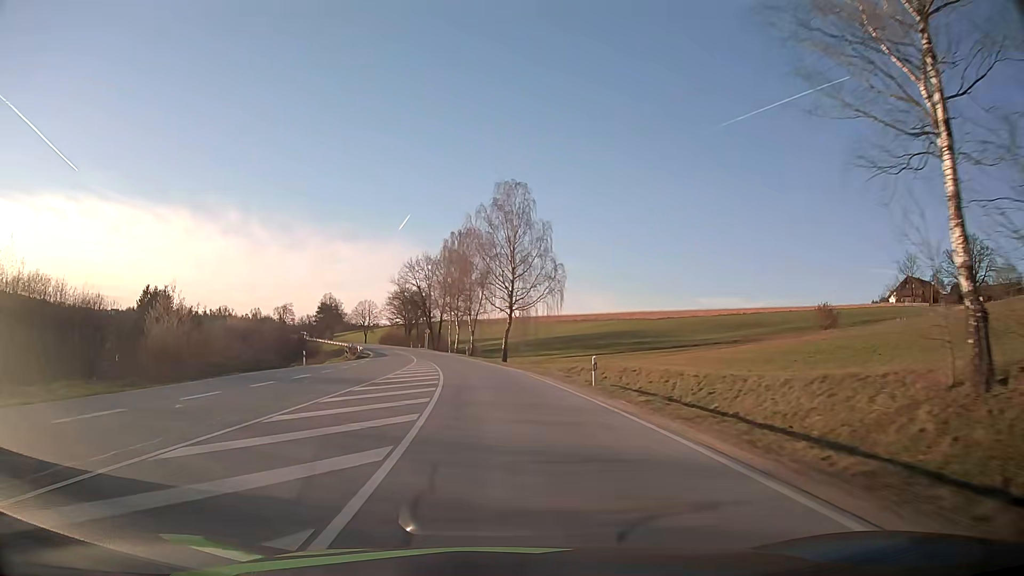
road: secondary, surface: asphalt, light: Day
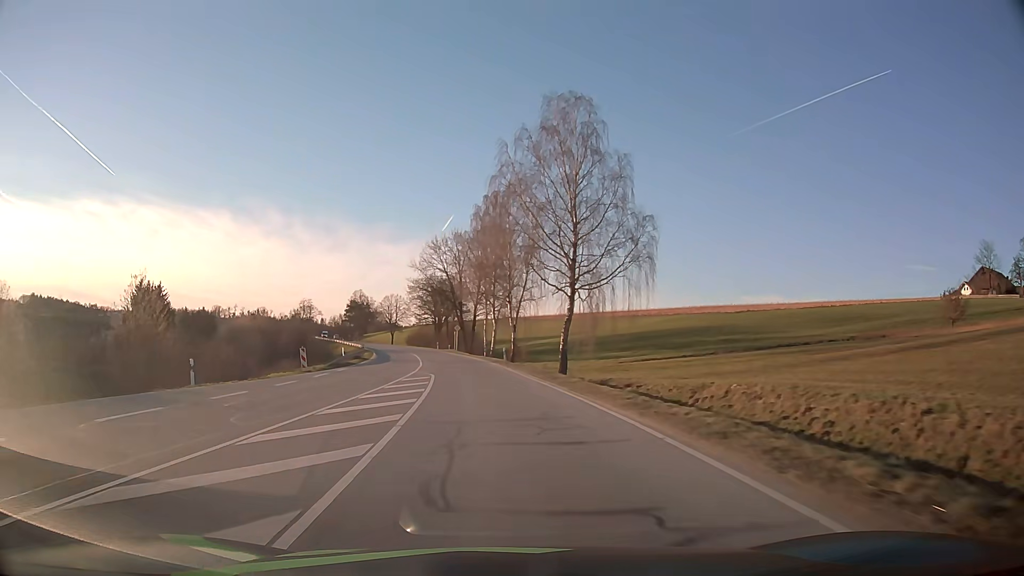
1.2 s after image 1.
(-0.8, +23.5) m; -4°
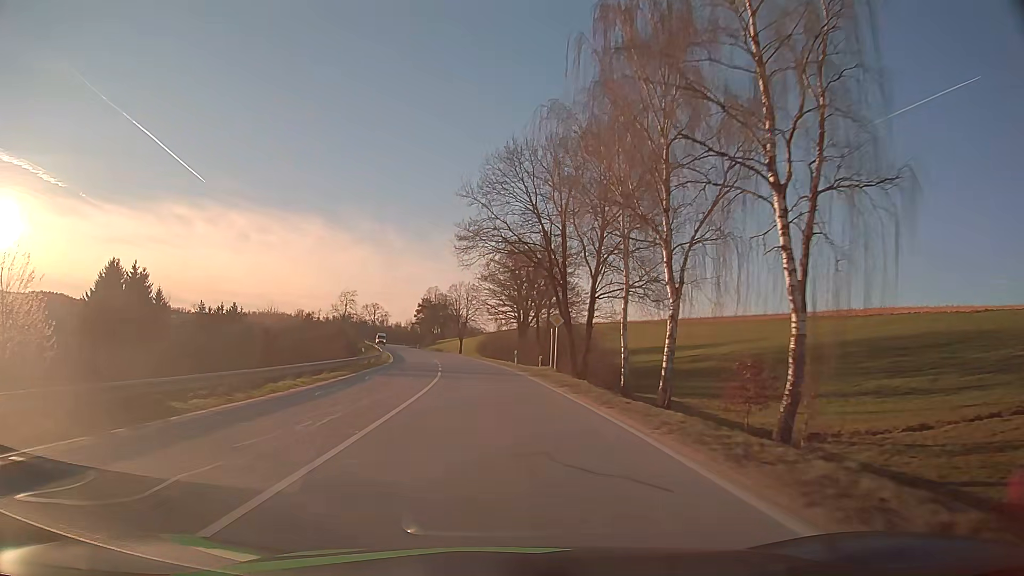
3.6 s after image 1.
(-3.2, +44.8) m; -8°
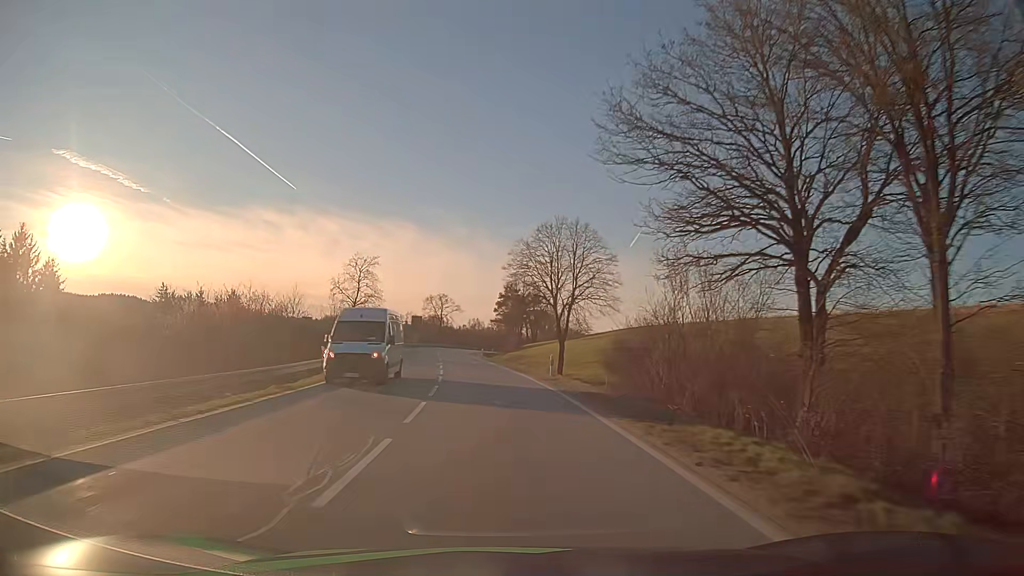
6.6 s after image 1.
(-3.7, +55.3) m; -8°
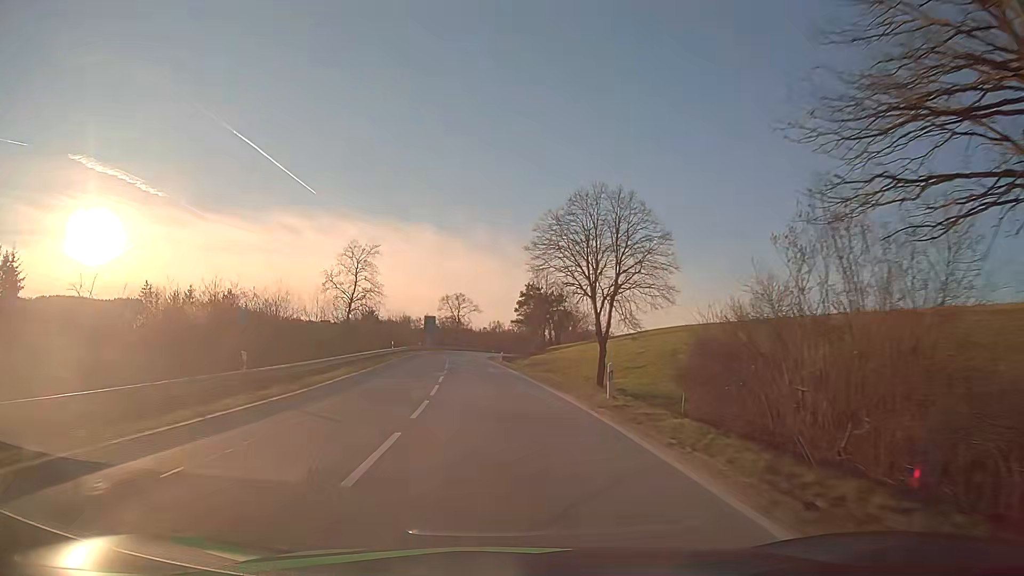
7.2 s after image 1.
(-0.1, +11.1) m; -2°
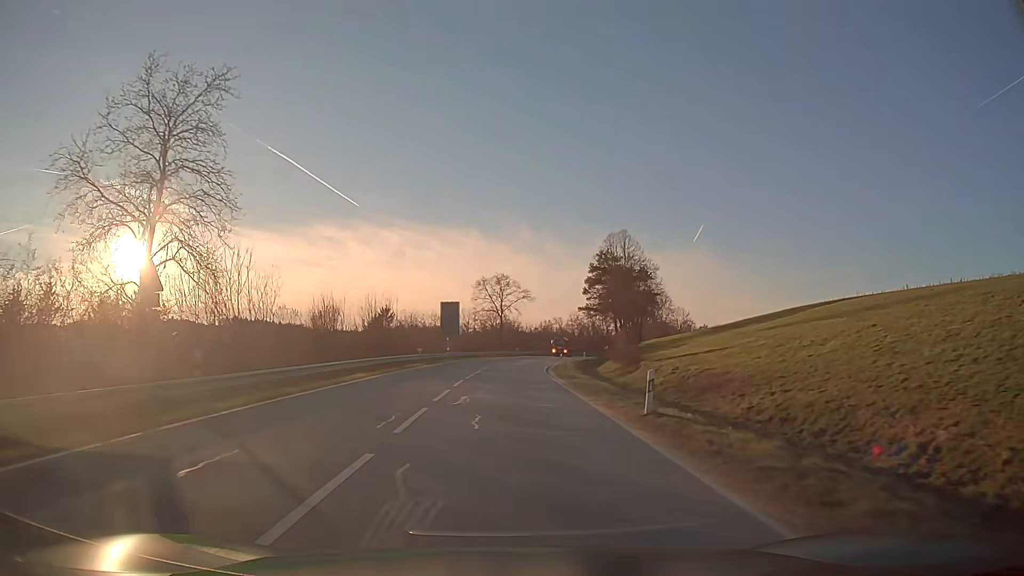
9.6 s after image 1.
(-1.9, +44.5) m; -4°
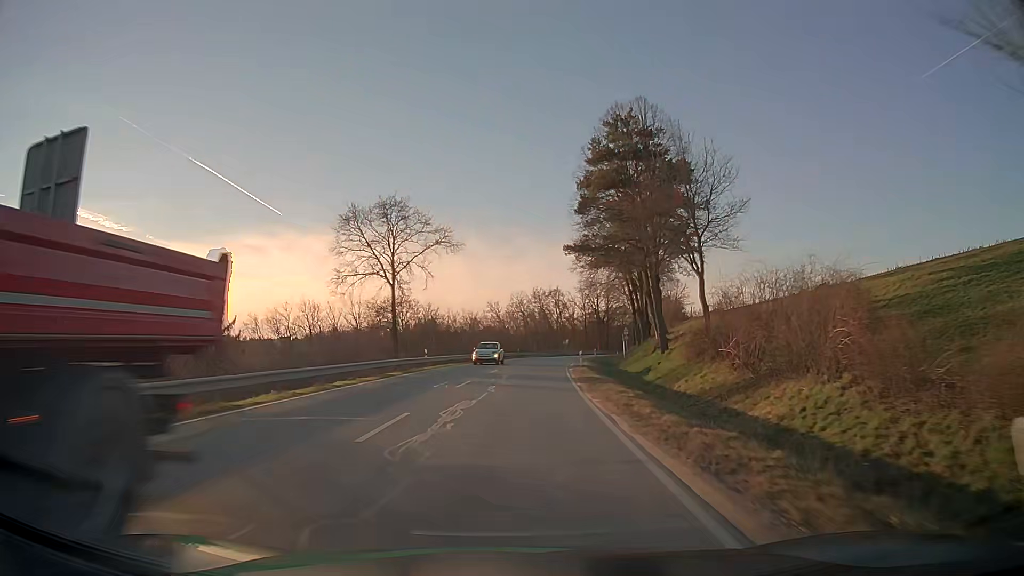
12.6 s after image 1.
(+1.9, +54.7) m; +6°
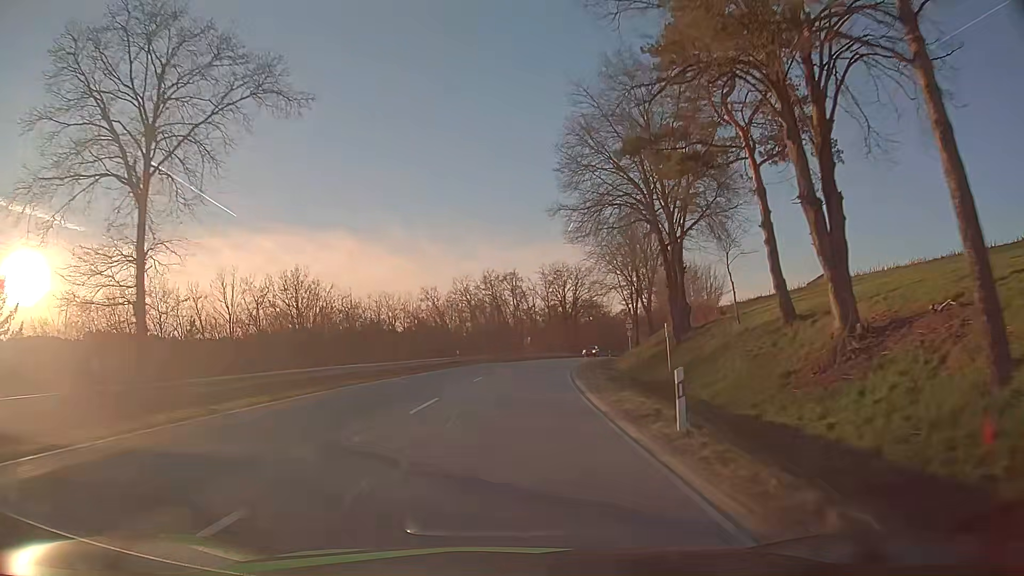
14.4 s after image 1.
(+1.3, +32.1) m; +4°
(0, +10) (0, +20) (+1, +30) (+2, +40) (+3, +50) (+5, +60) (+7, +70) (+9, +79) (+11, +89) (+14, +99) m
